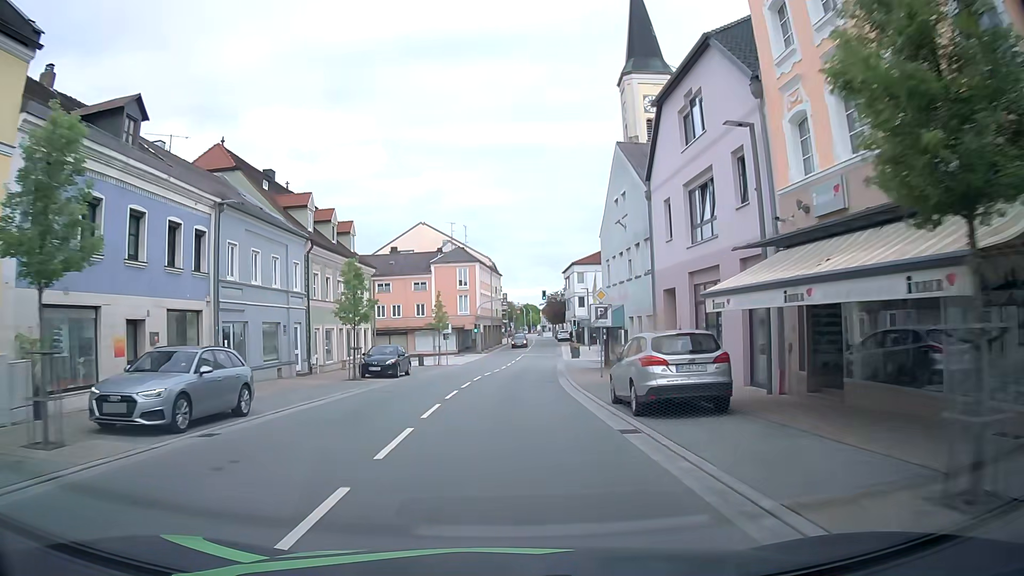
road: primary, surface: asphalt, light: Day
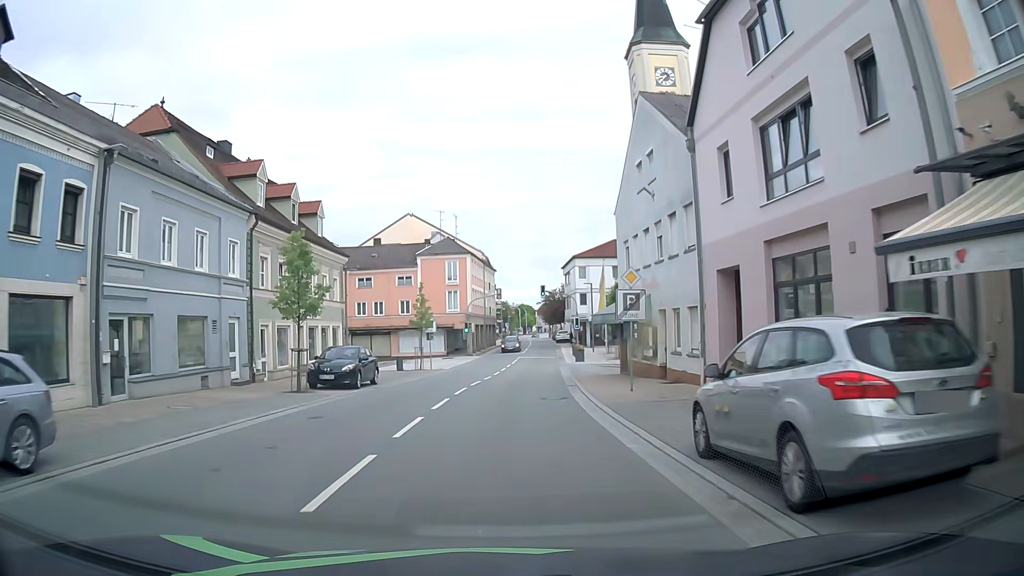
(0.0, +7.1) m; 0°
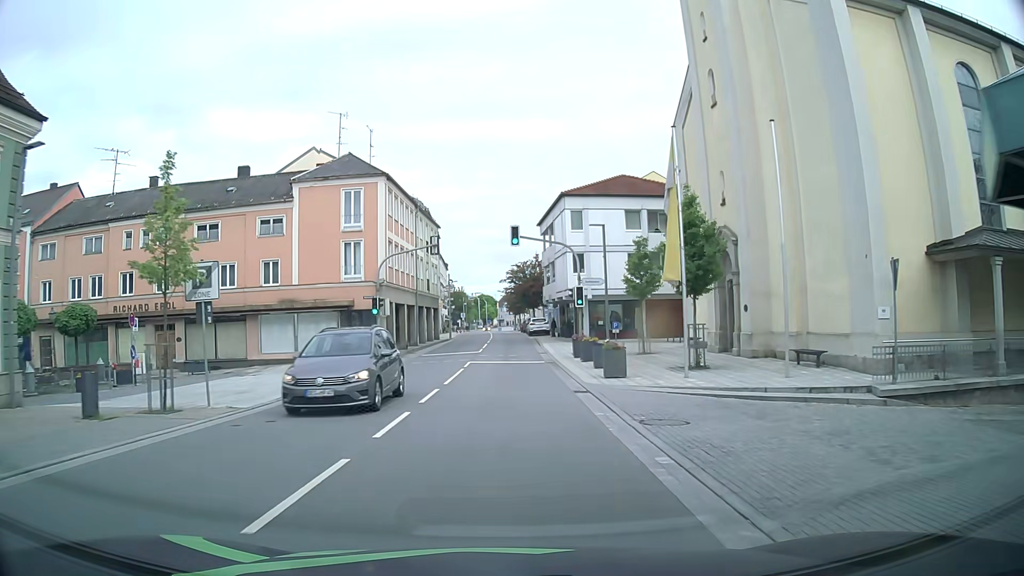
(+0.8, +27.8) m; +3°
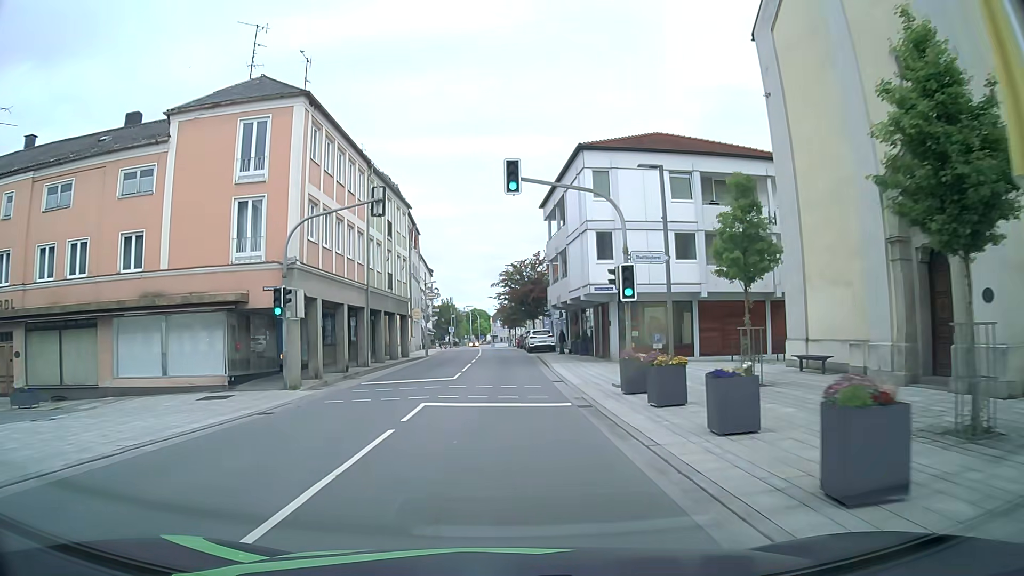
(+0.2, +13.9) m; +1°
